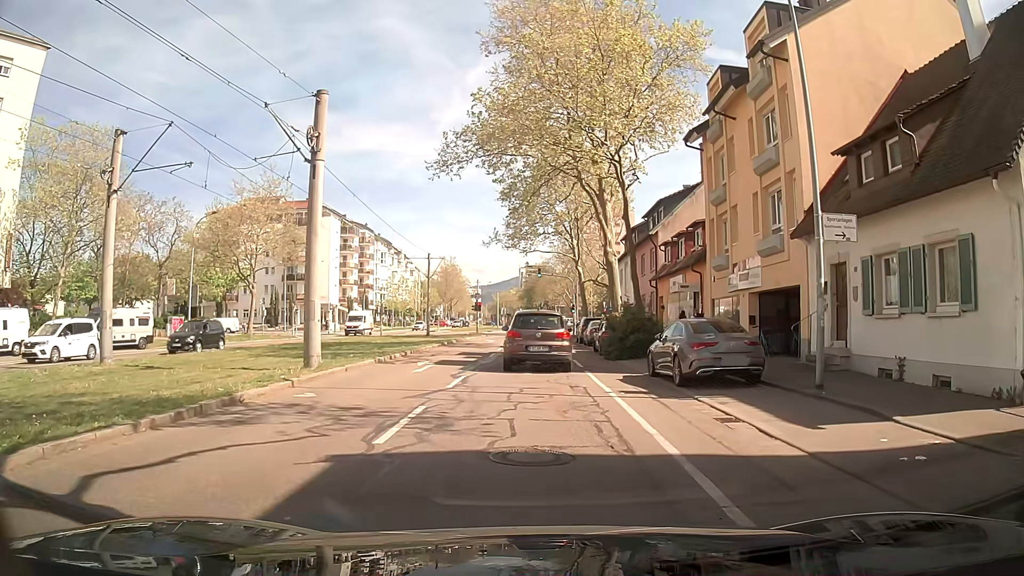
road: tertiary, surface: asphalt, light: Day
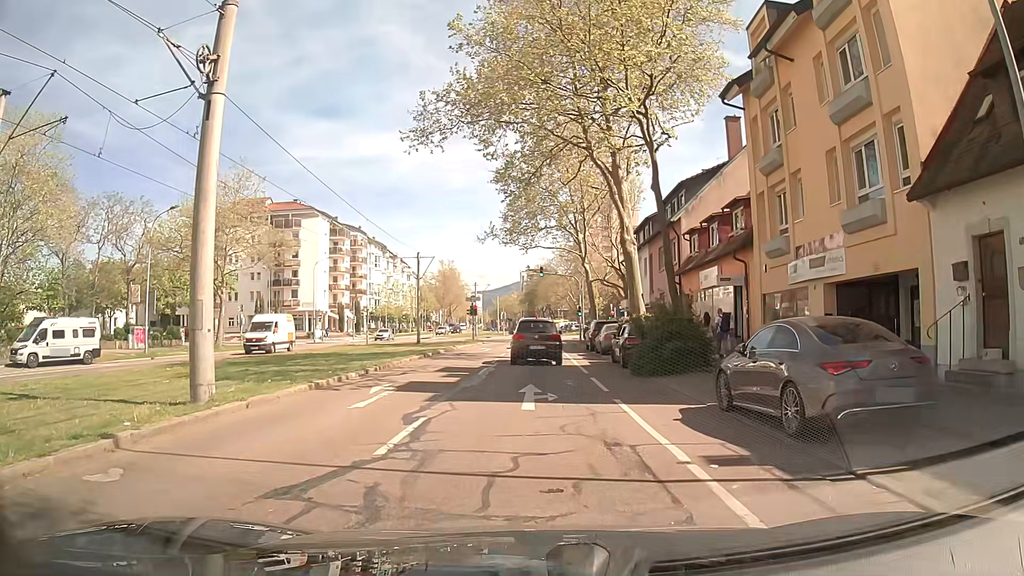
(+0.1, +6.5) m; +2°
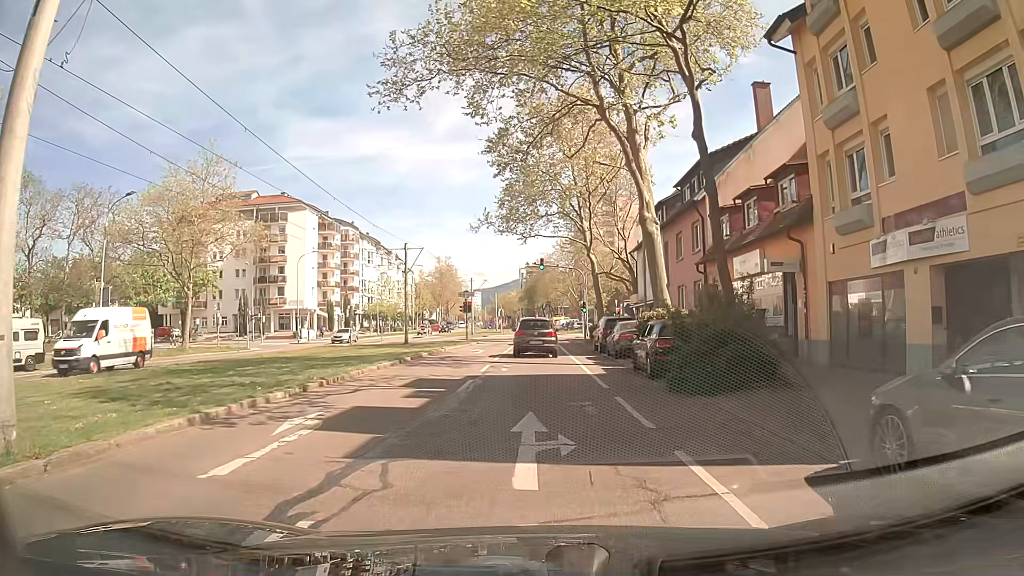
(-0.1, +5.4) m; -2°
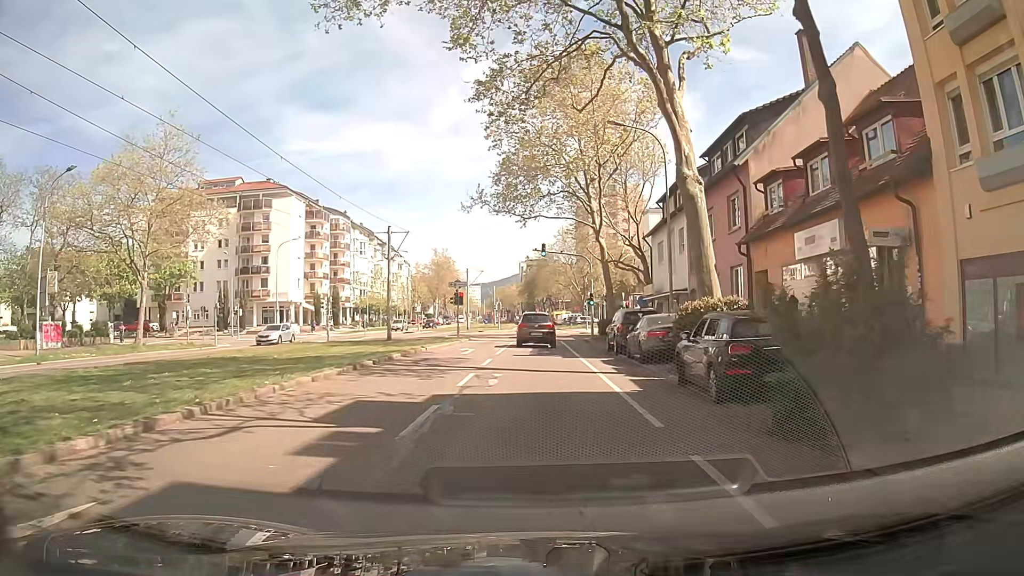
(0.0, +6.2) m; 0°
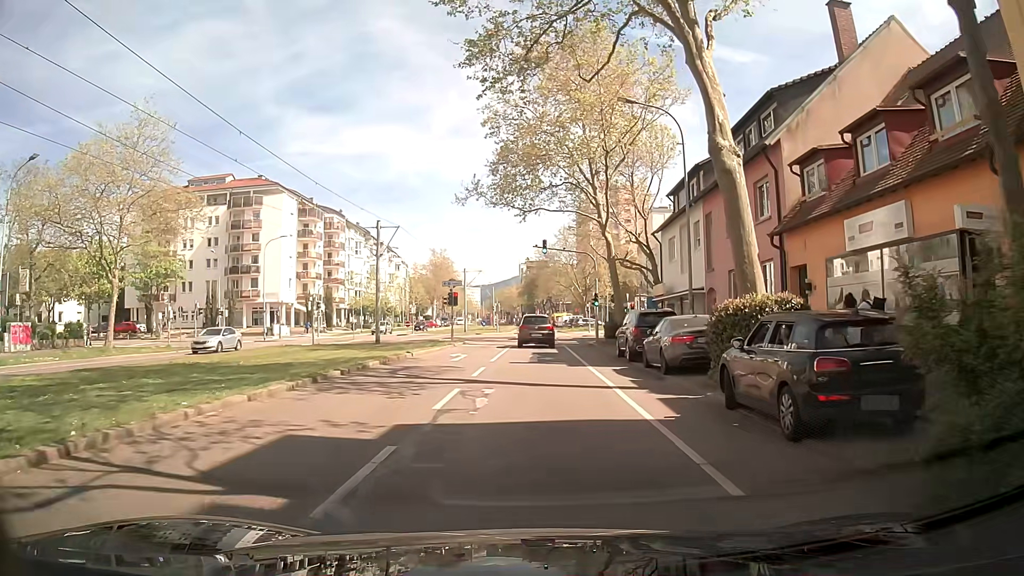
(0.0, +3.4) m; 0°
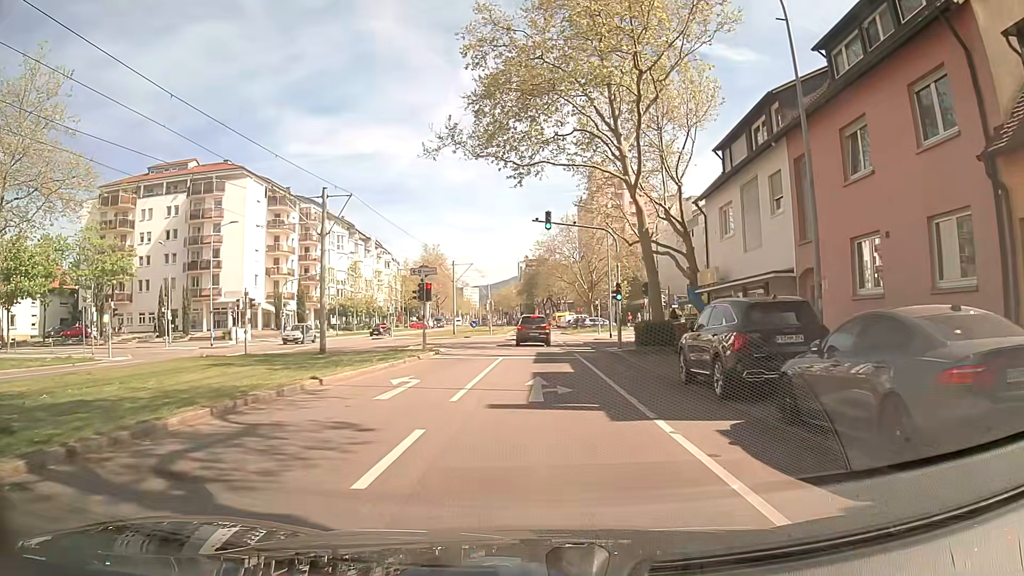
(+0.1, +11.0) m; +1°
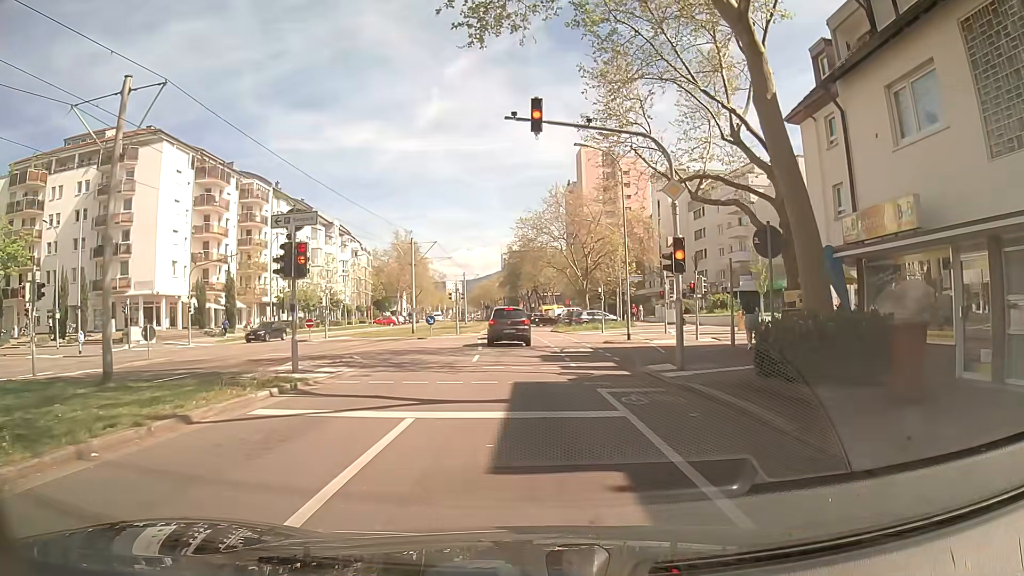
(+0.2, +15.4) m; +2°
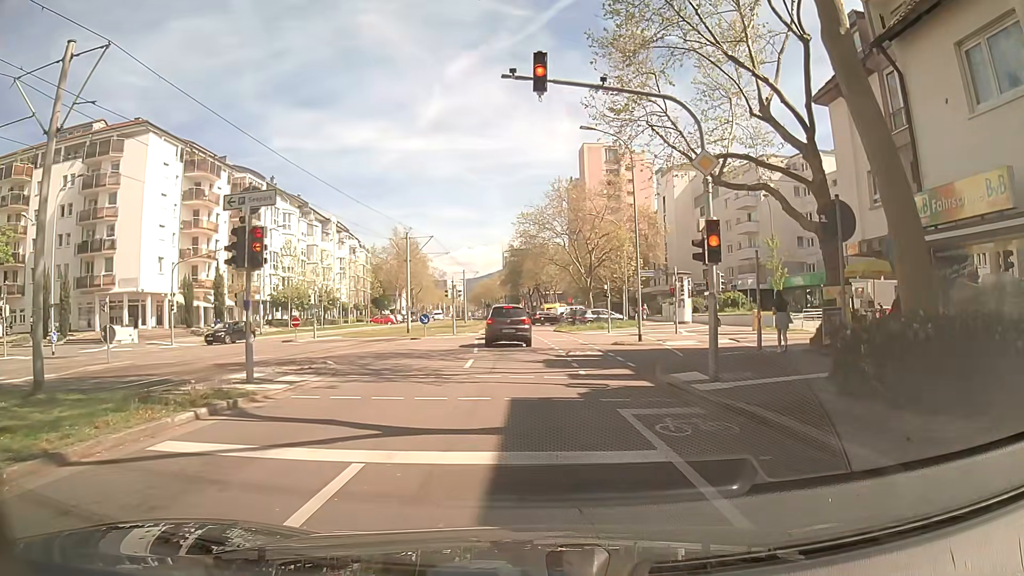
(0.0, +2.6) m; 0°
